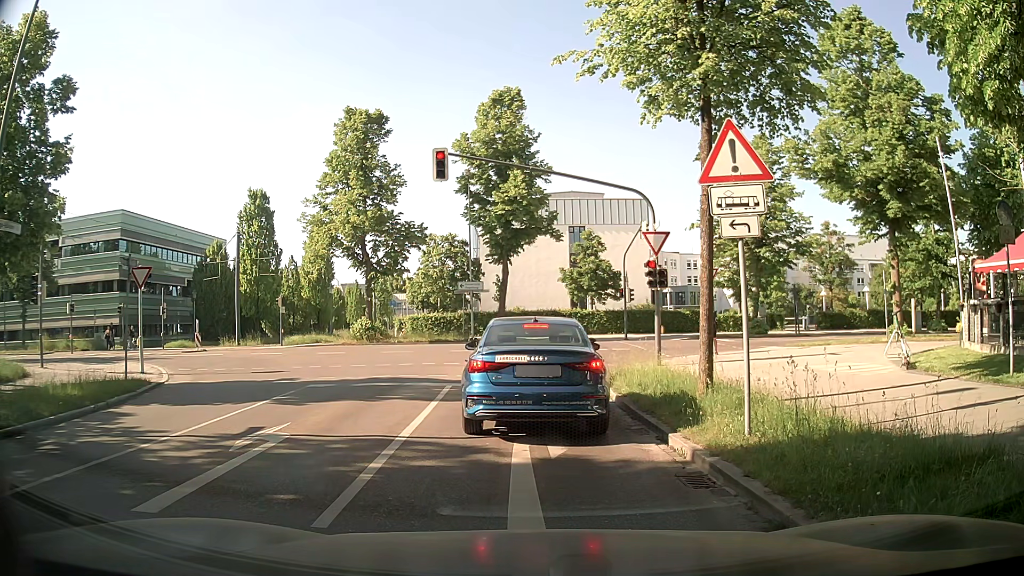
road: residential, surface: asphalt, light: Day
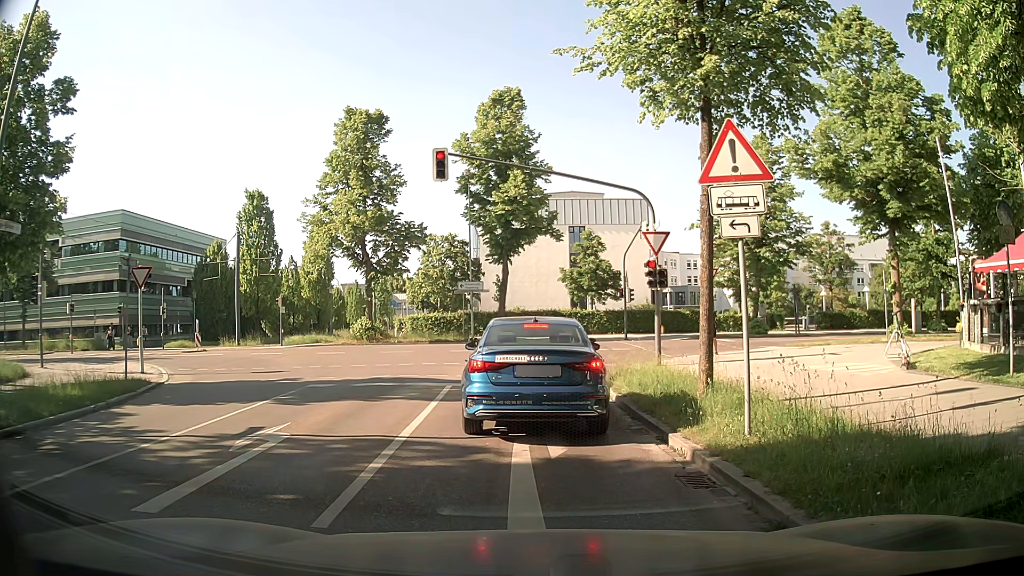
(0.0, 0.0) m; 0°
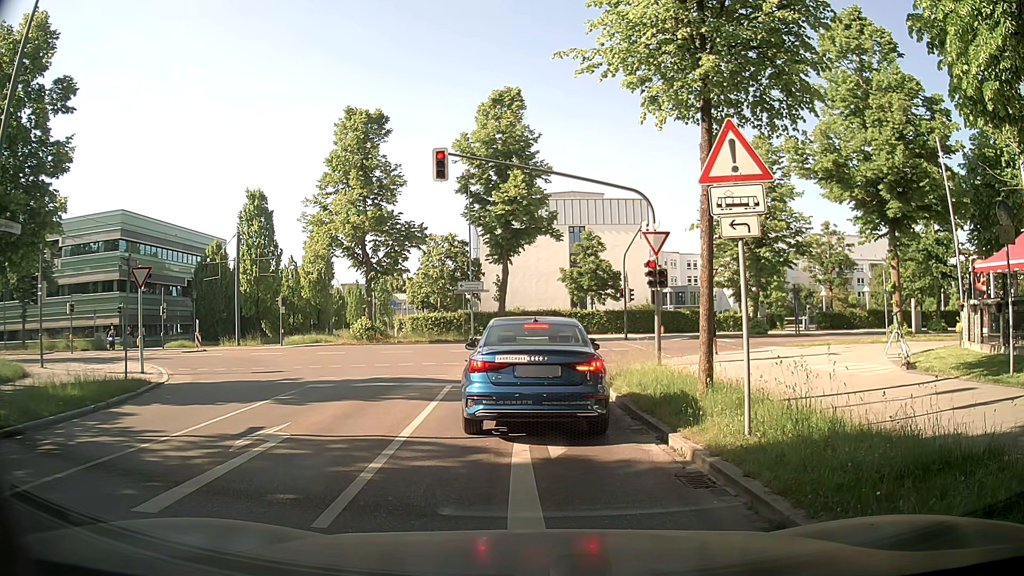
(0.0, 0.0) m; 0°
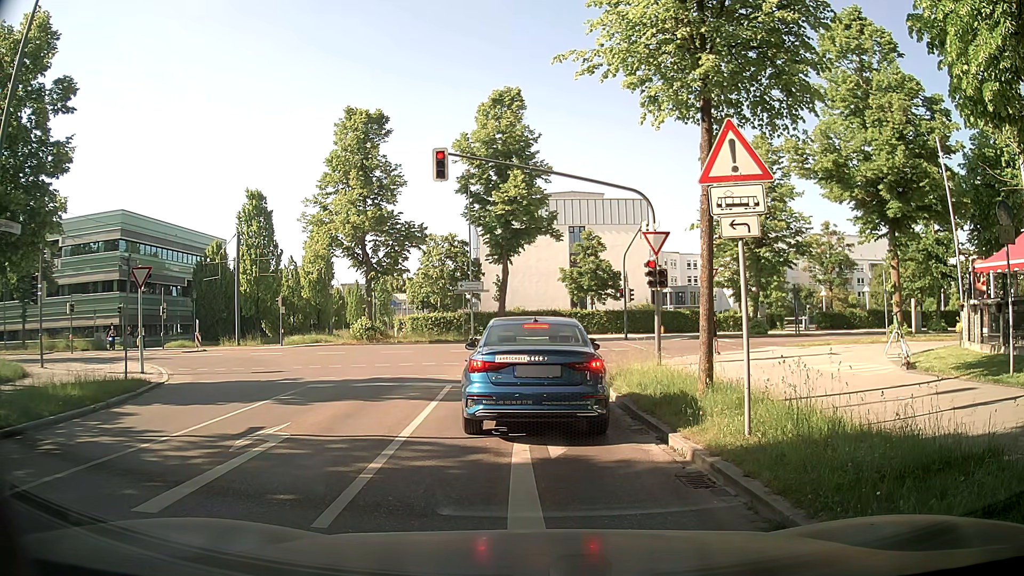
(0.0, 0.0) m; 0°
